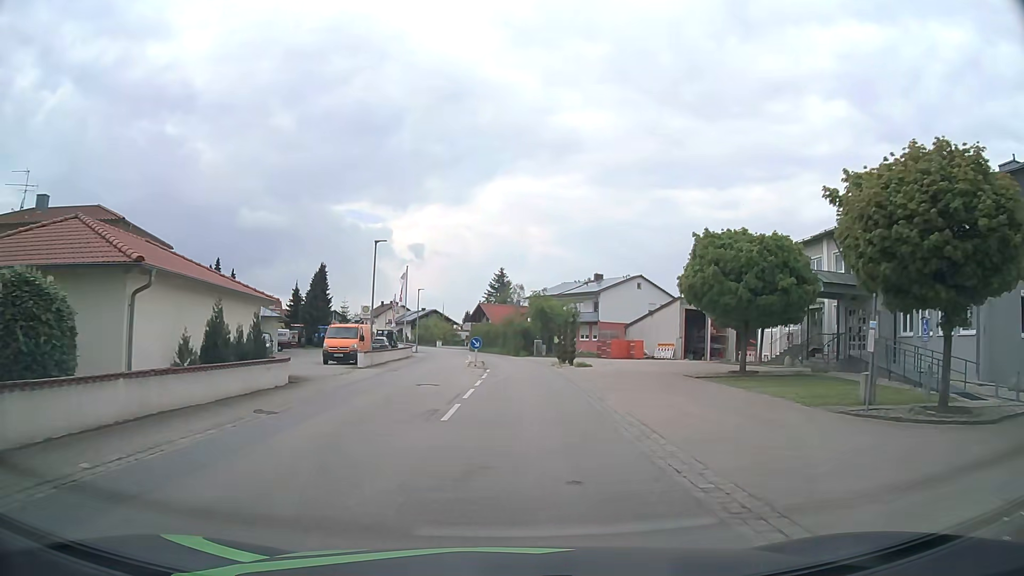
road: tertiary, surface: asphalt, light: Day
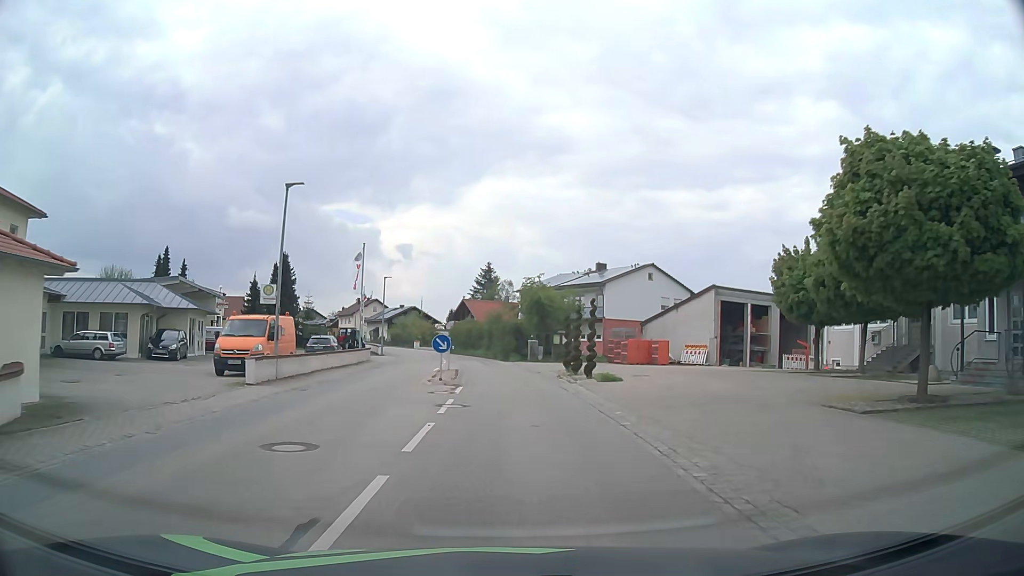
(+0.1, +12.6) m; +1°
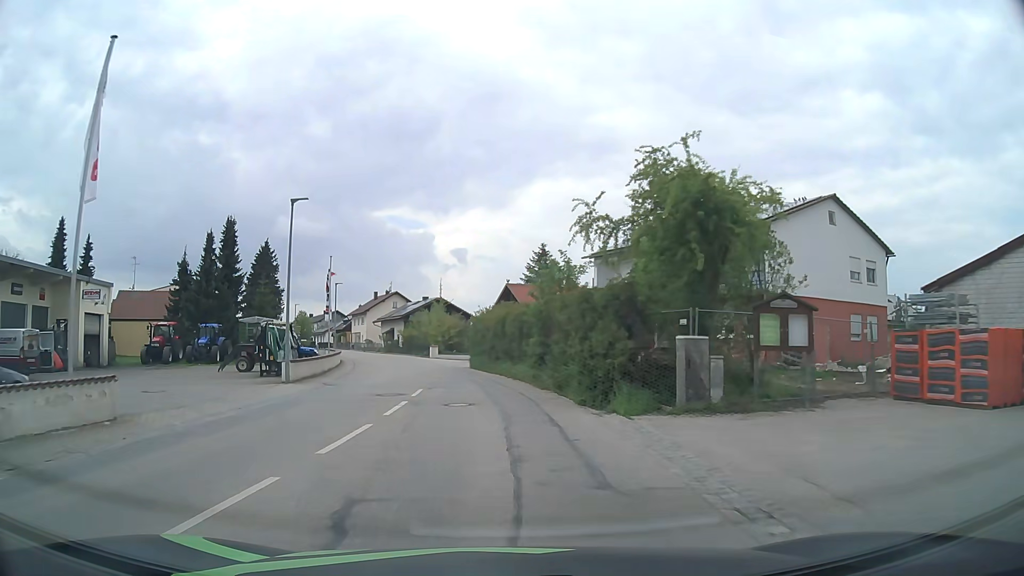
(-0.3, +31.7) m; -4°
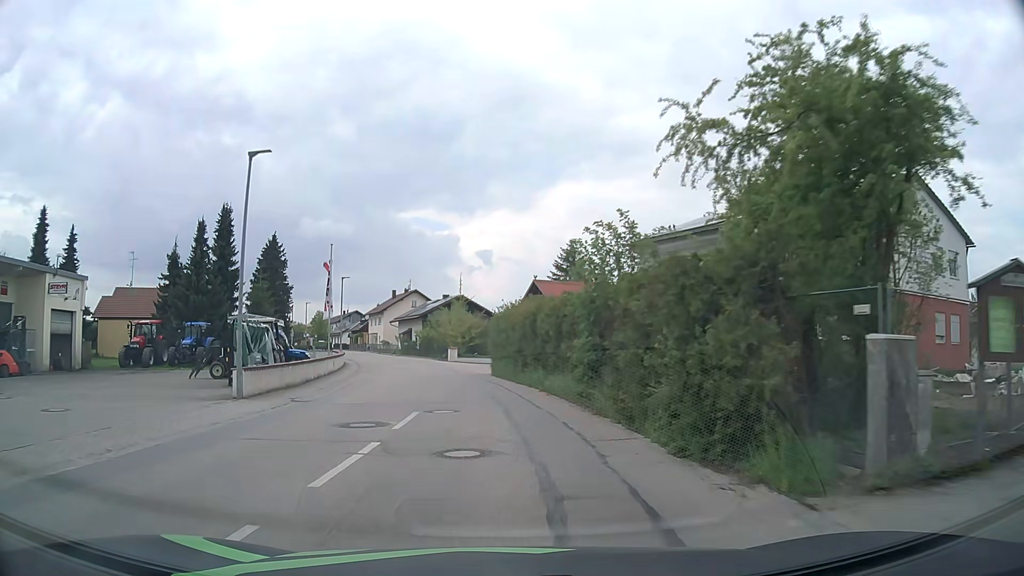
(-0.1, +6.3) m; -2°
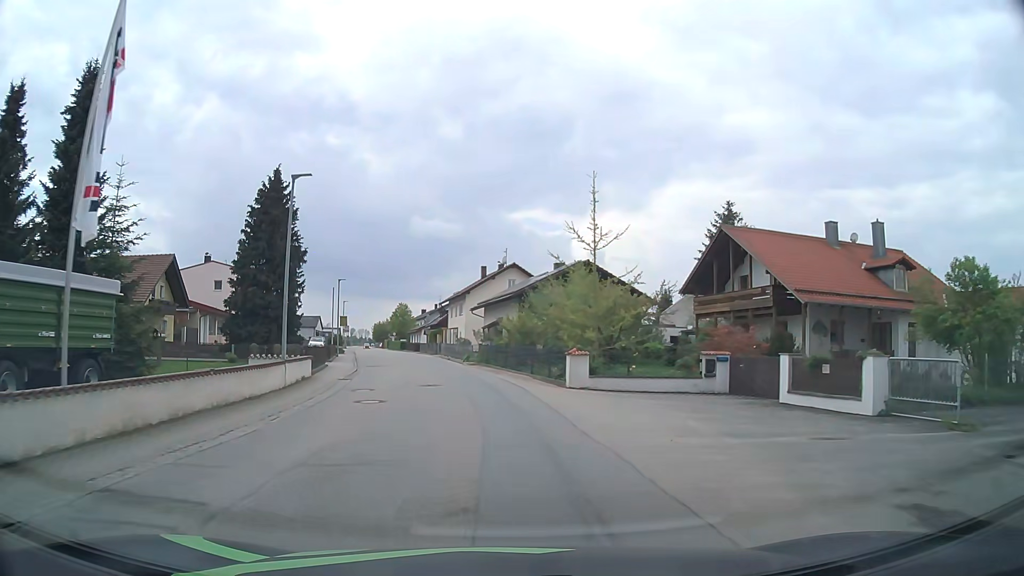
(-2.6, +31.1) m; -10°
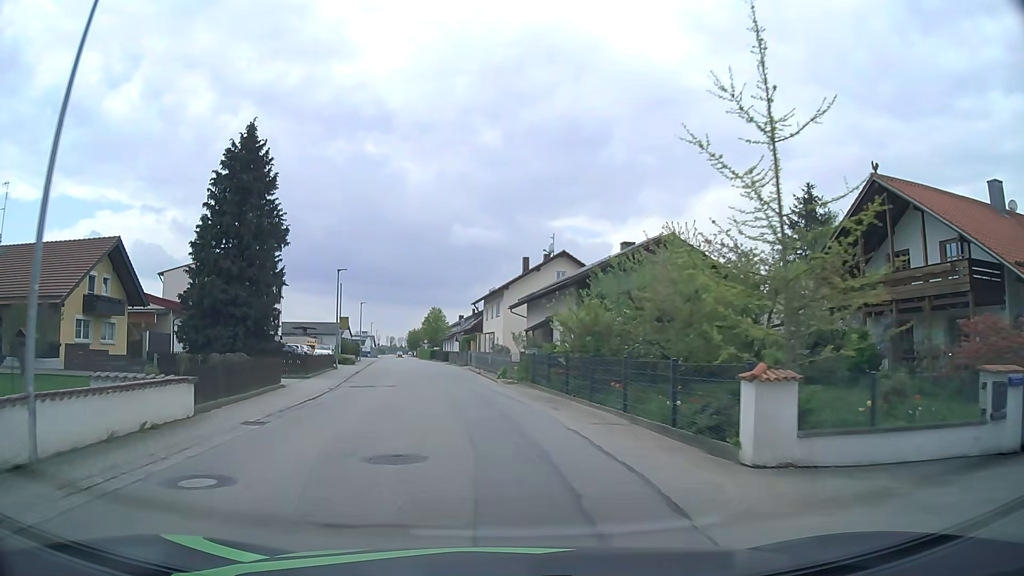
(-0.3, +12.7) m; -3°
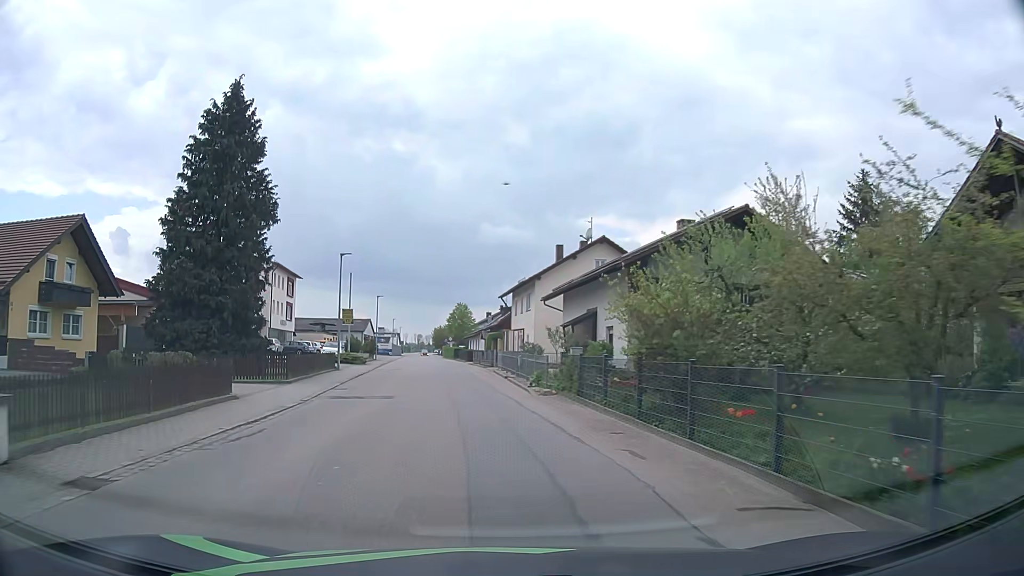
(-0.1, +6.4) m; -3°
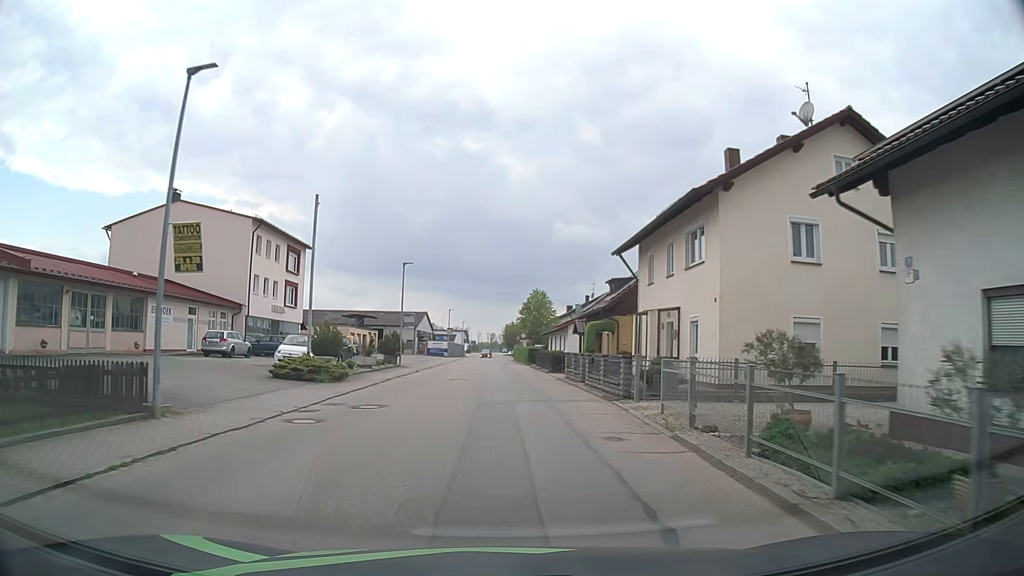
(-1.8, +25.4) m; -6°
(0, +10) (0, +20) (-1, +30) (-1, +40) (-1, +50) (-1, +60) (-1, +70) (-2, +80) (-2, +90) (-2, +100) m
